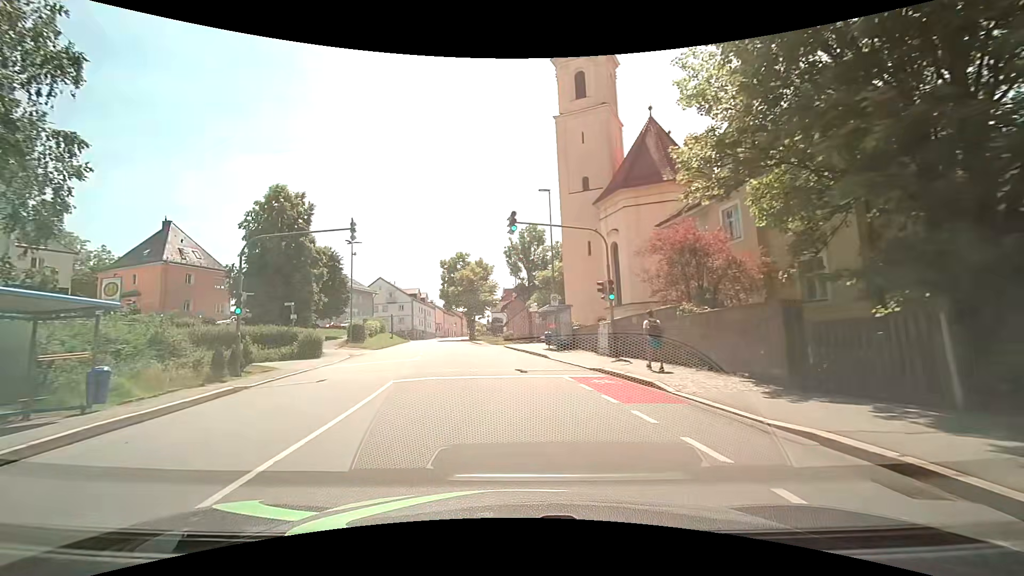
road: tertiary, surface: asphalt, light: Day
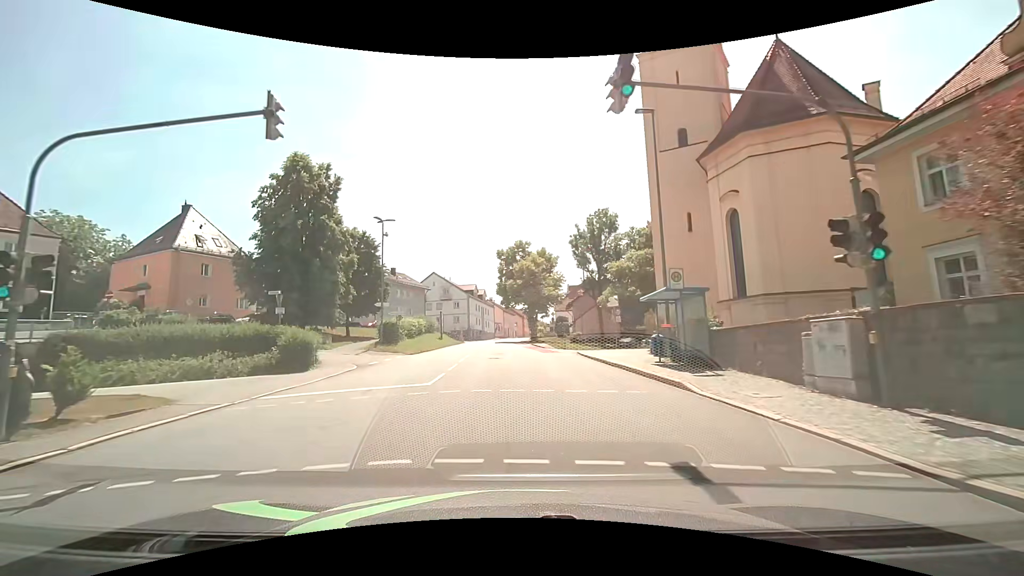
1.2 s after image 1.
(-0.9, +11.6) m; -8°
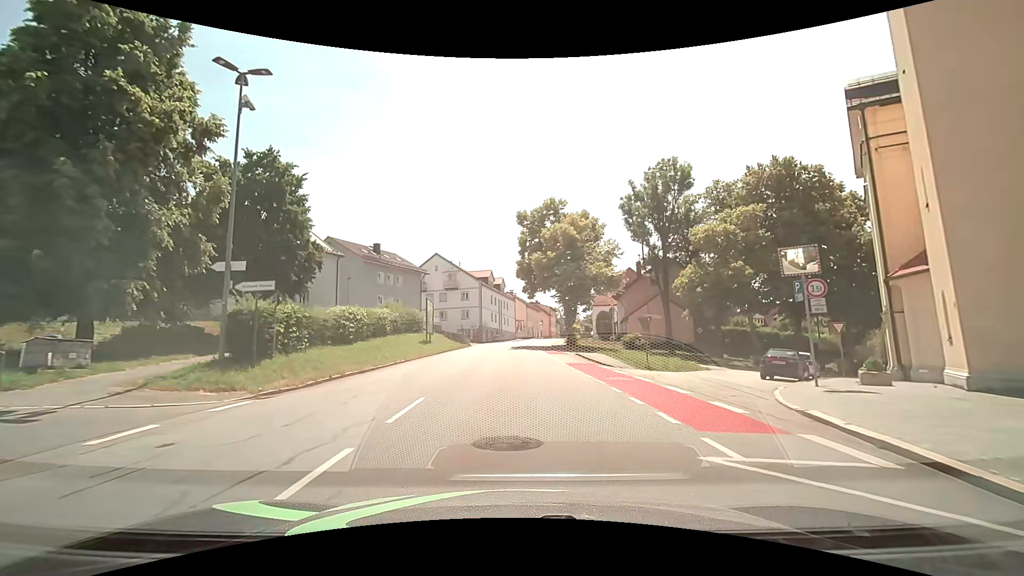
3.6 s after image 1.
(-0.4, +24.0) m; -3°
(0, +10) (0, +20) (0, +30) (0, +40) (0, +50) (+1, +60) (+2, +70) (+3, +80) (+5, +90) (+7, +99) m
